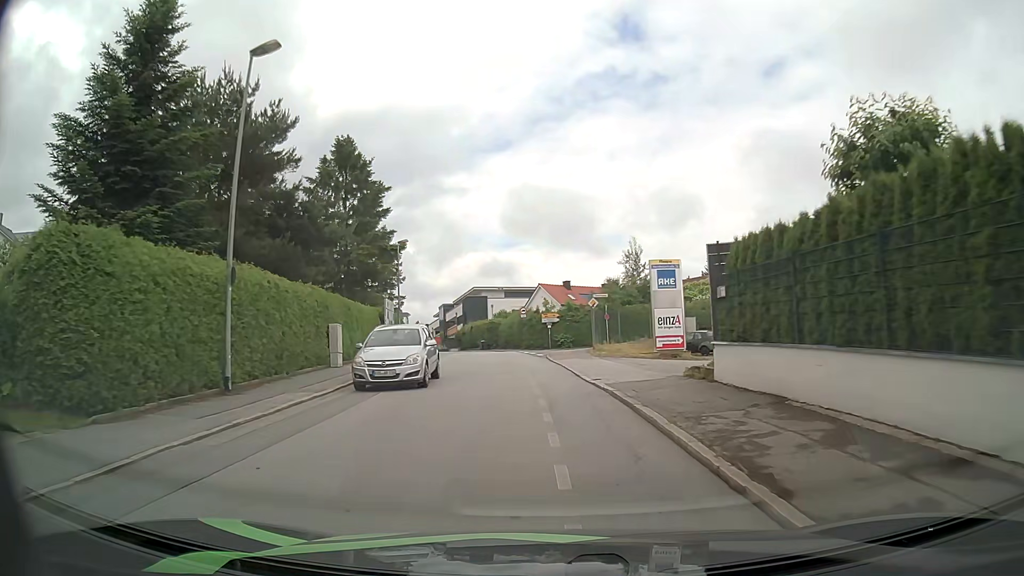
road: residential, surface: asphalt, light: Day
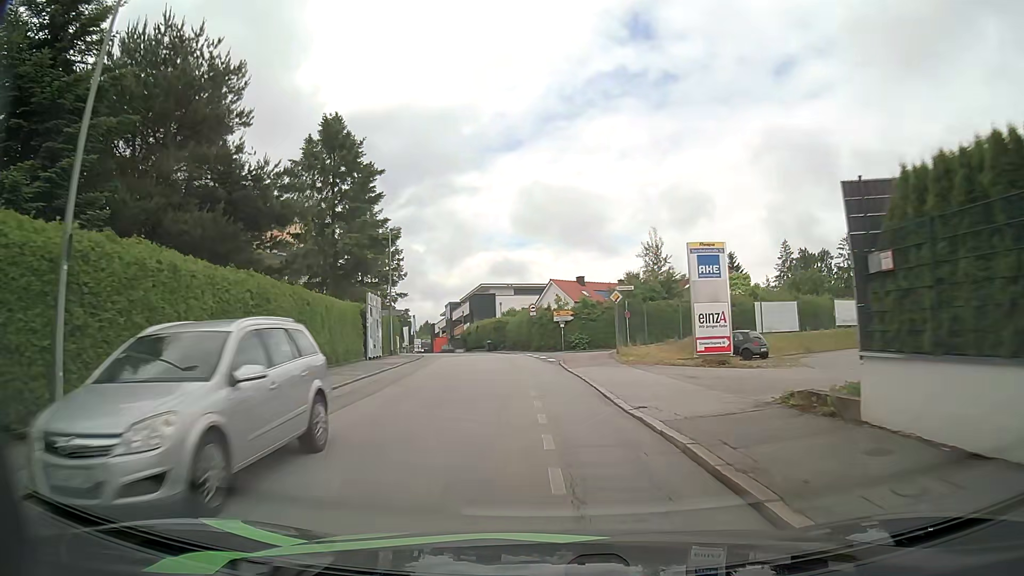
(0.0, +6.1) m; -1°
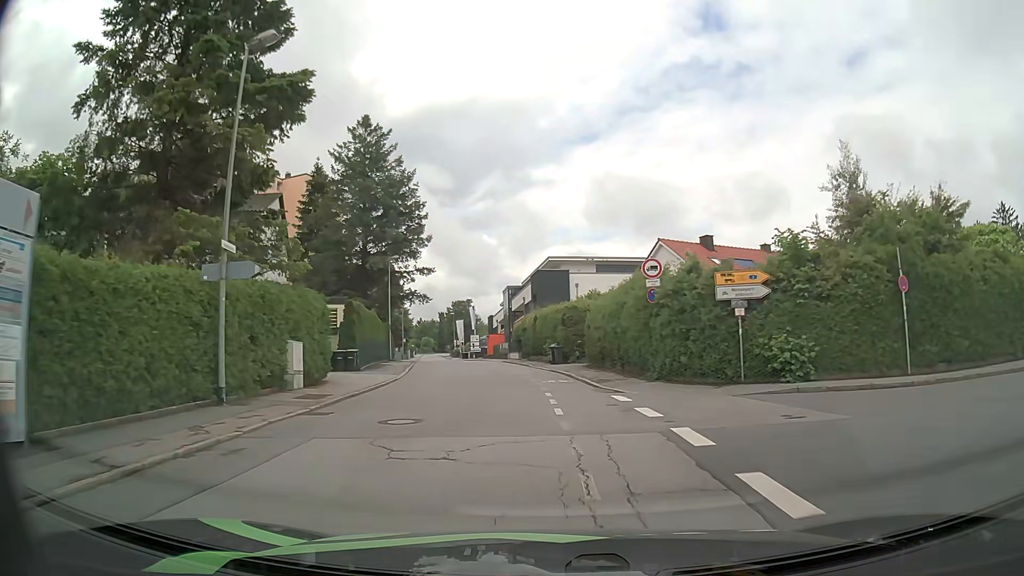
(-1.8, +30.0) m; -7°
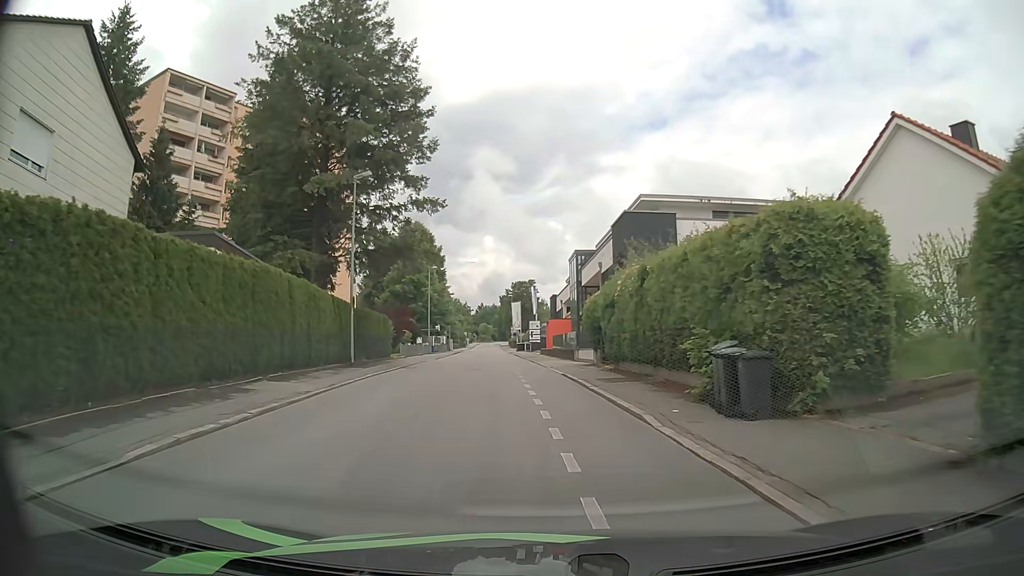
(-1.2, +25.0) m; -6°
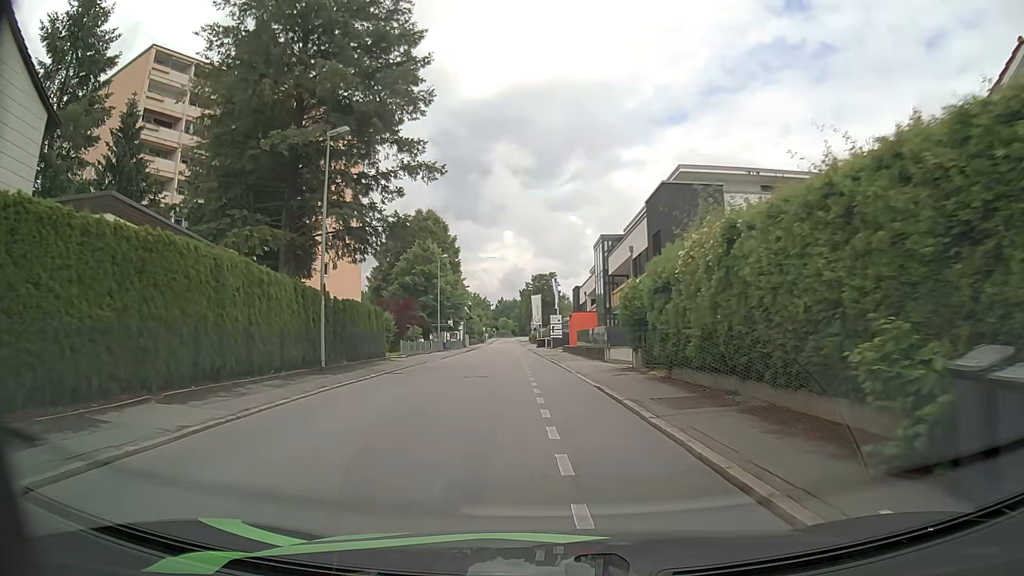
(-0.1, +6.3) m; -2°
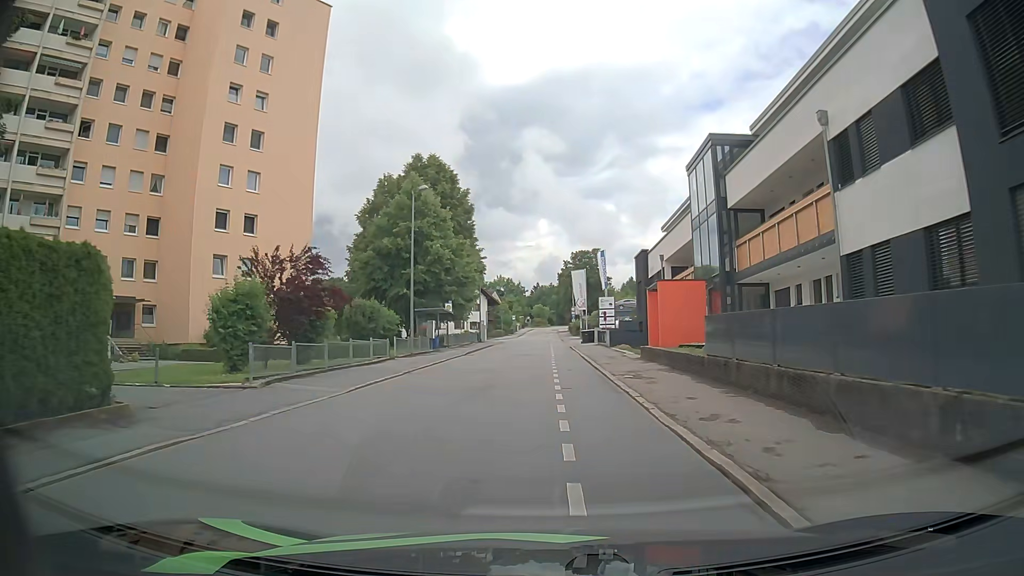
(-1.1, +25.3) m; -4°
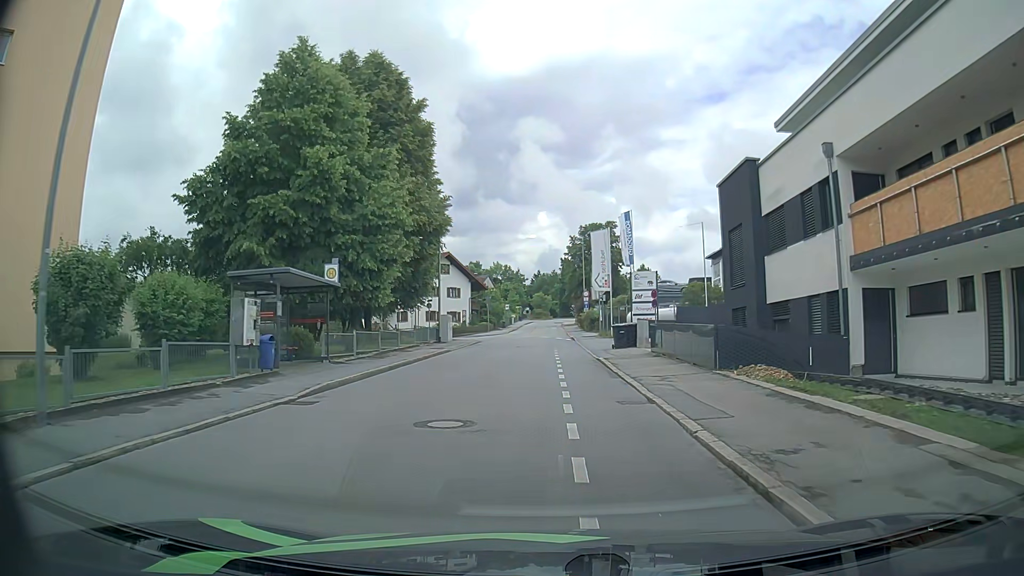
(-0.2, +25.1) m; -1°
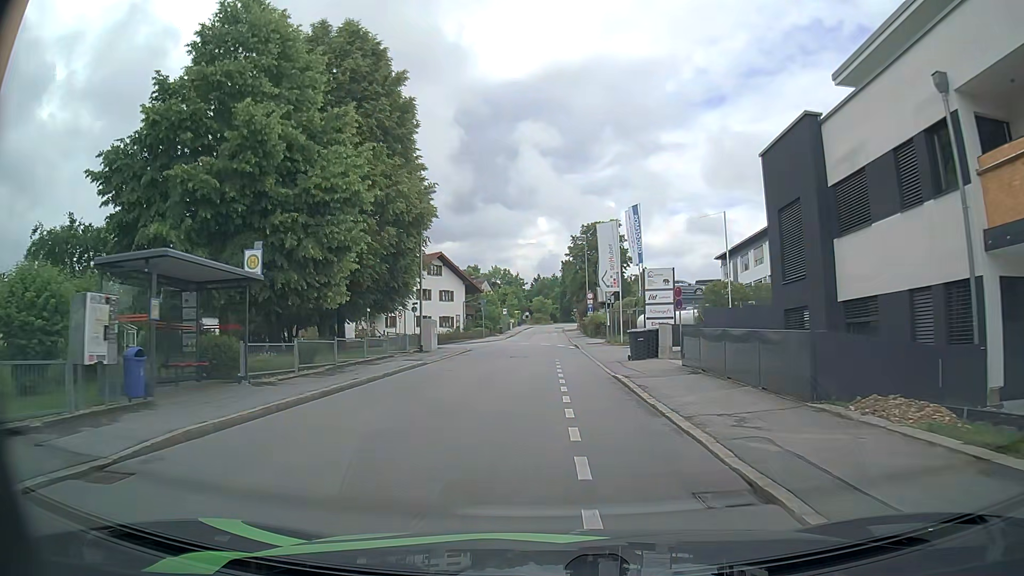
(0.0, +5.7) m; 0°
(0, +10) (0, +20) (0, +30) (0, +40) (-3, +49) (-10, +56) (-18, +63) (-25, +70) (-32, +76) (-39, +83) m
